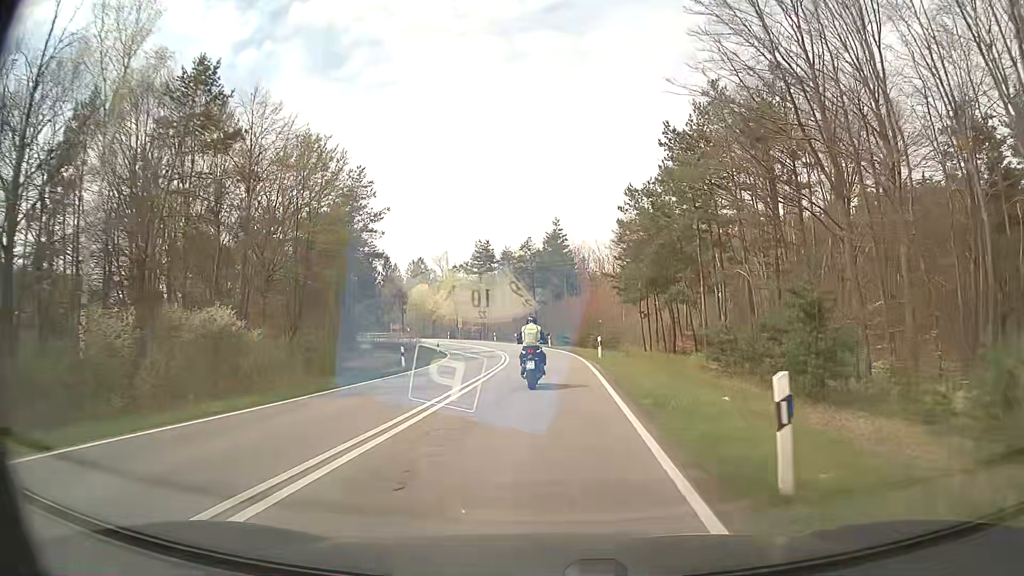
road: primary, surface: asphalt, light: Day
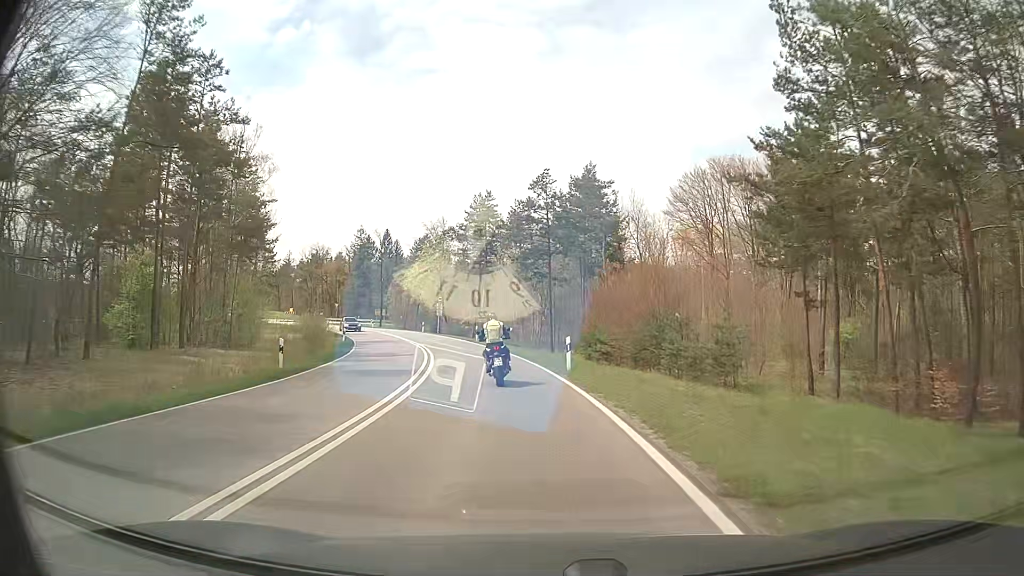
(+0.3, +34.1) m; -2°
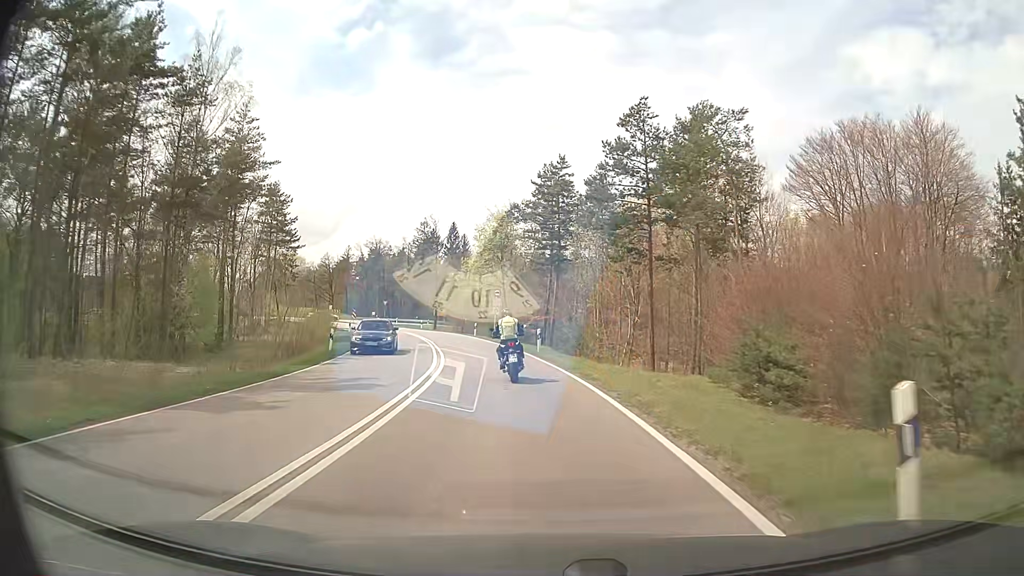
(-0.9, +16.5) m; -6°
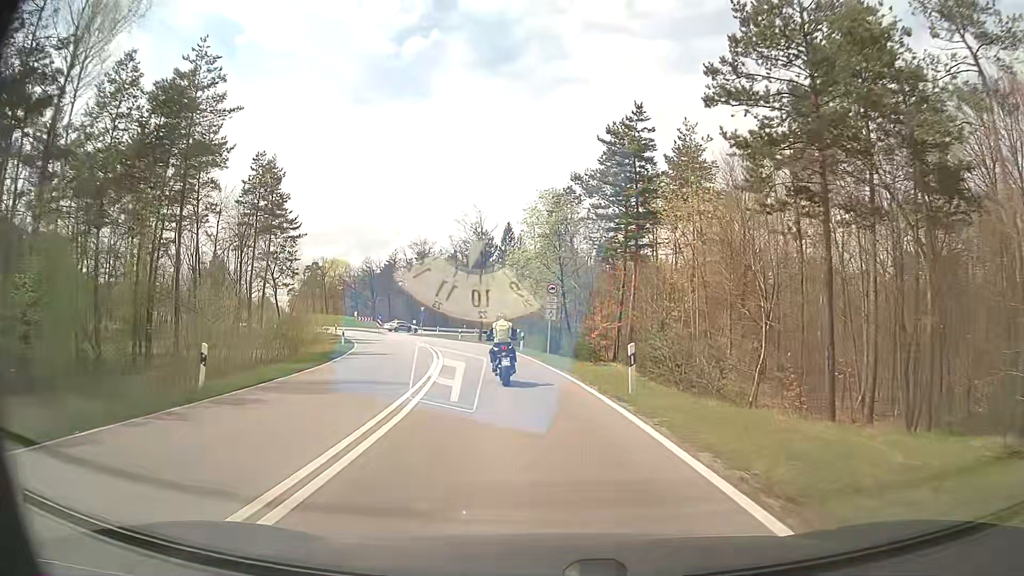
(-0.7, +15.7) m; -5°
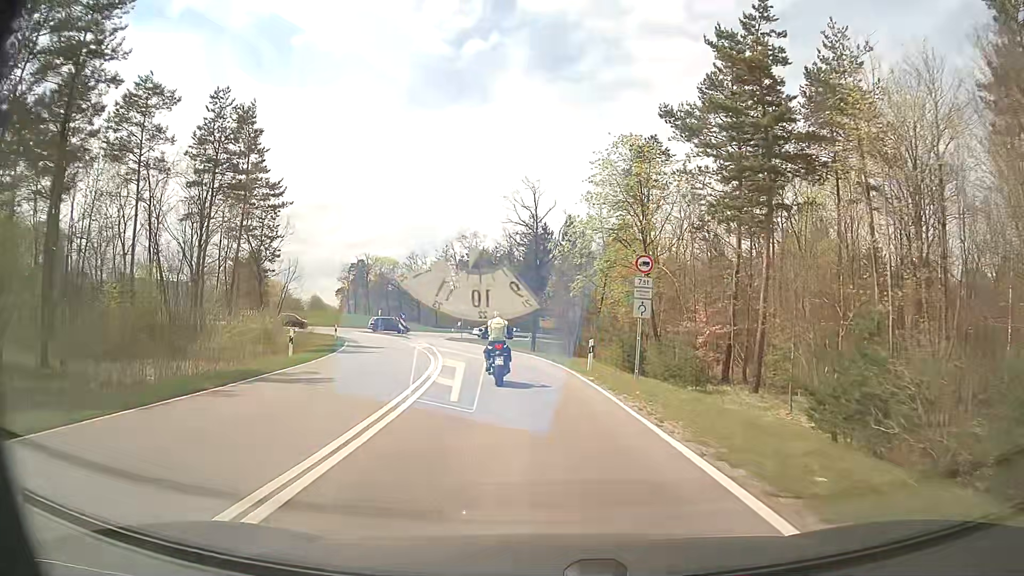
(-0.8, +15.5) m; -5°
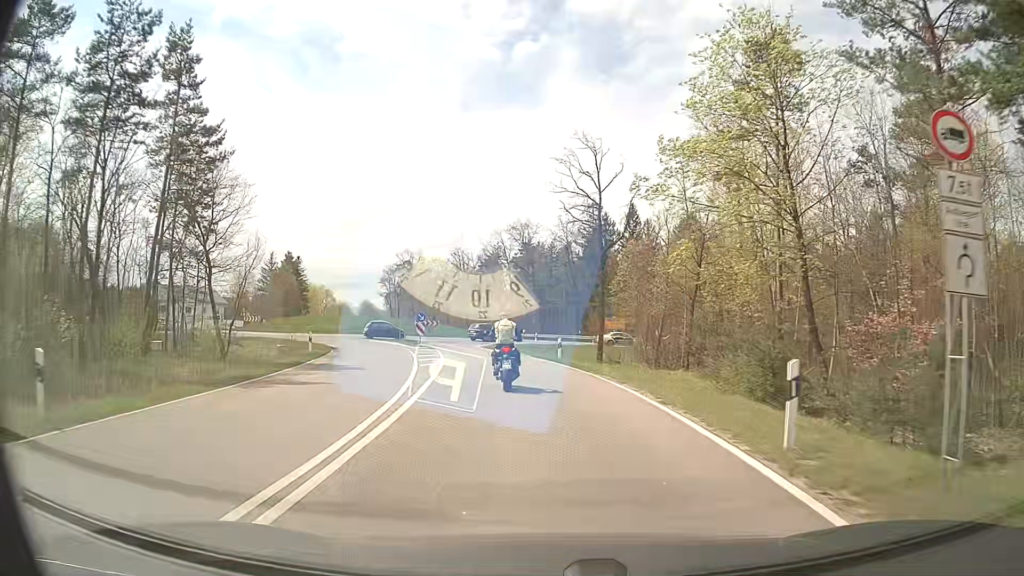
(-0.6, +14.6) m; -5°
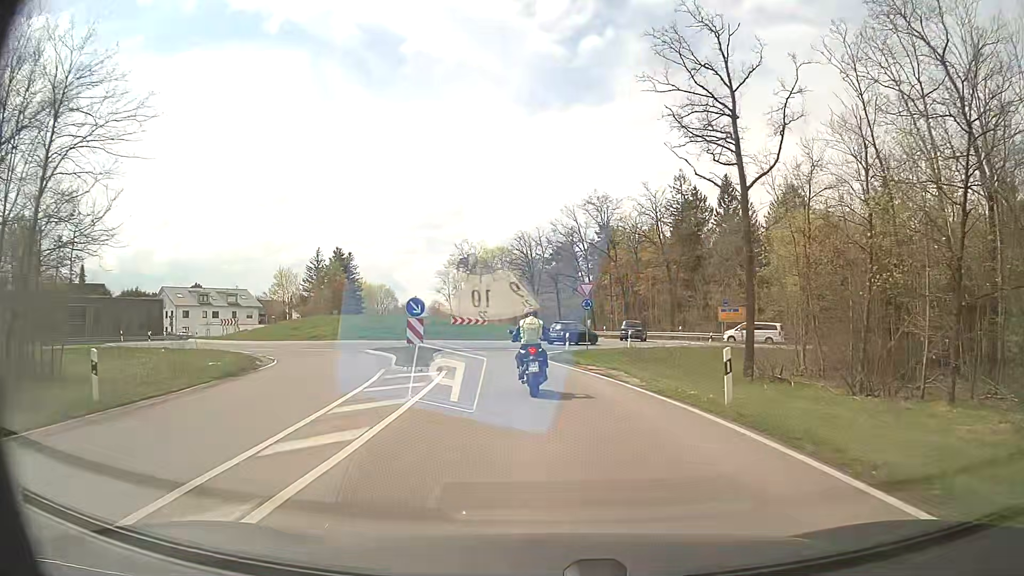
(-1.1, +19.4) m; -7°
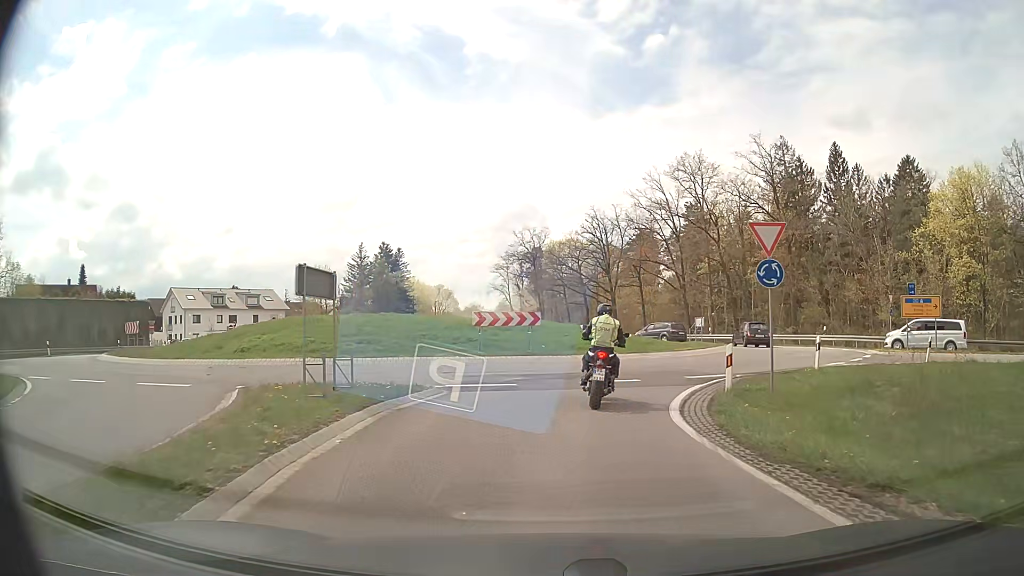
(-1.0, +19.5) m; -7°
(0, +10) (+3, +20) (+10, +26) (+20, +26) (+29, +22) (+37, +16) (+45, +9) (+51, +2) (+58, -5) (+66, -12) m
